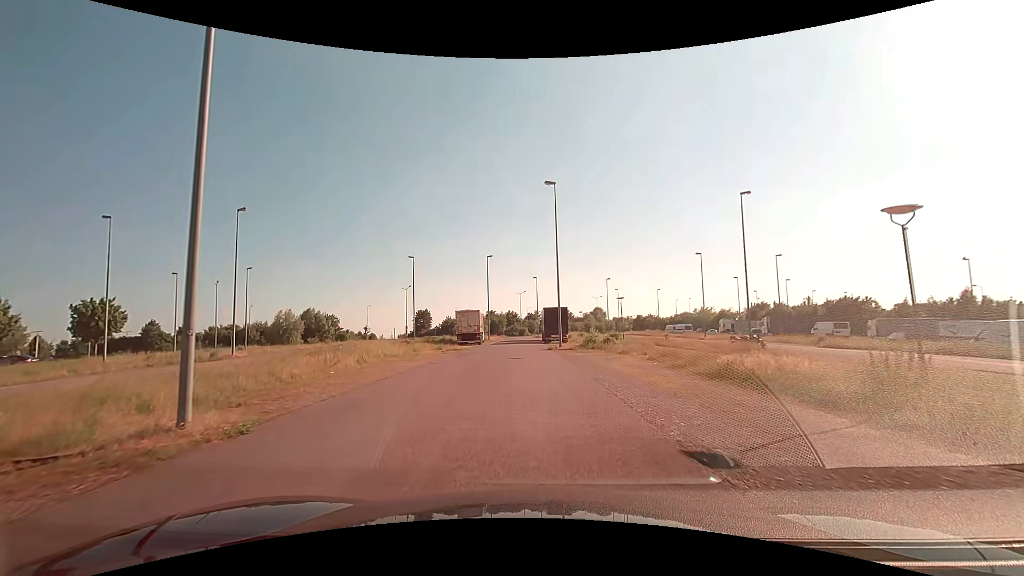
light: Day
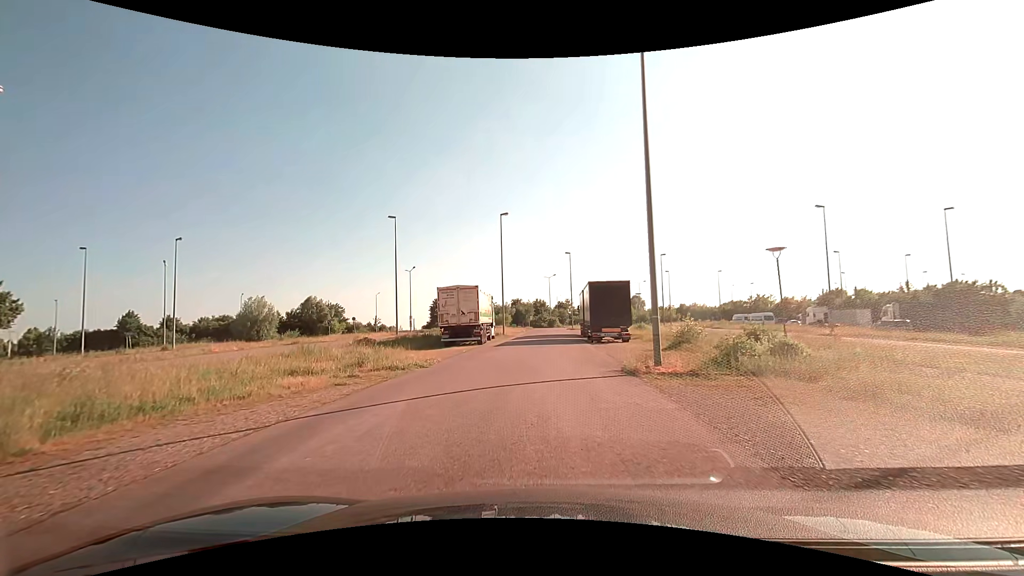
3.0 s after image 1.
(-0.6, +22.0) m; -3°
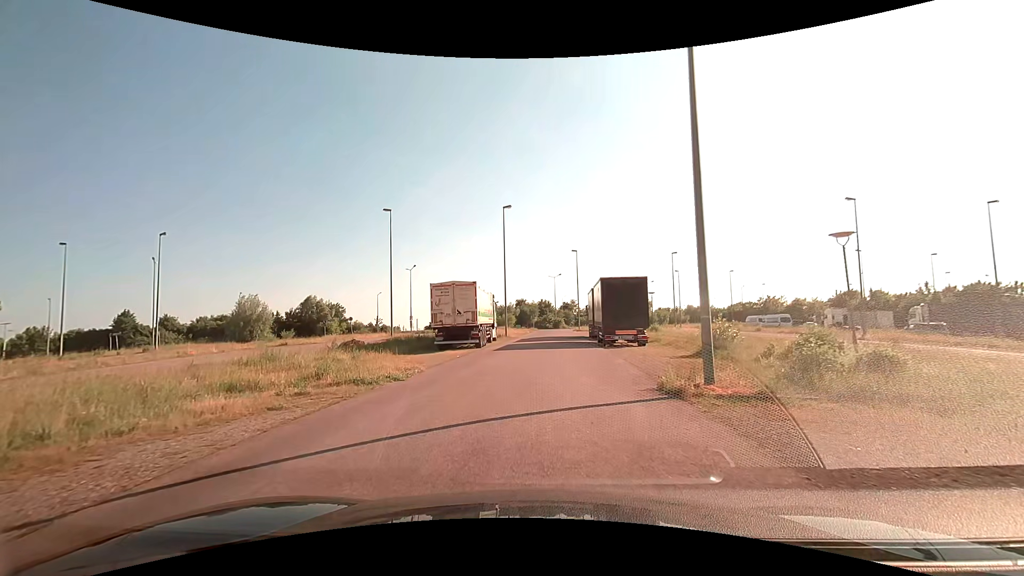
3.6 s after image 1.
(0.0, +3.4) m; -1°
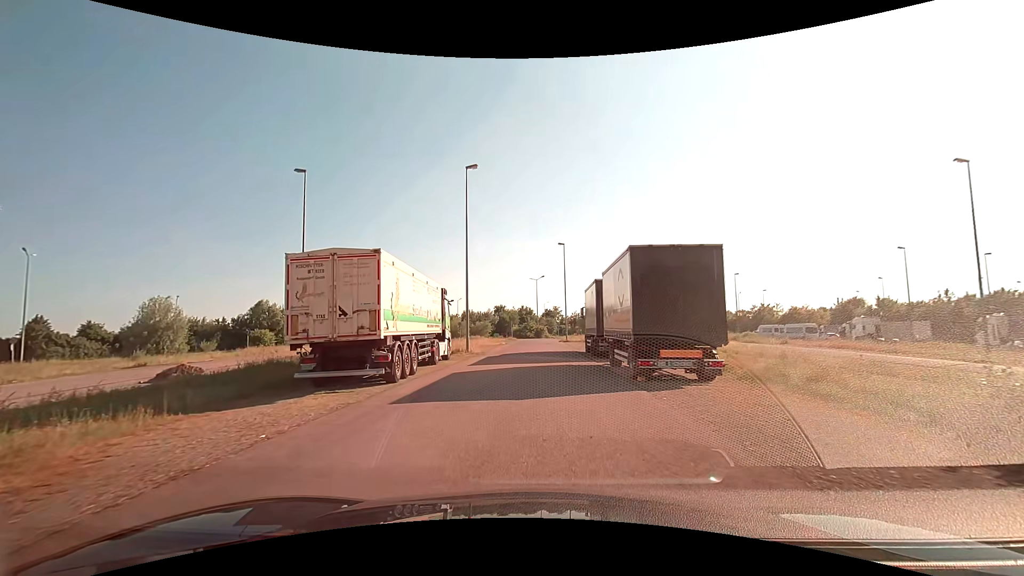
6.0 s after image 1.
(+0.3, +14.3) m; +2°
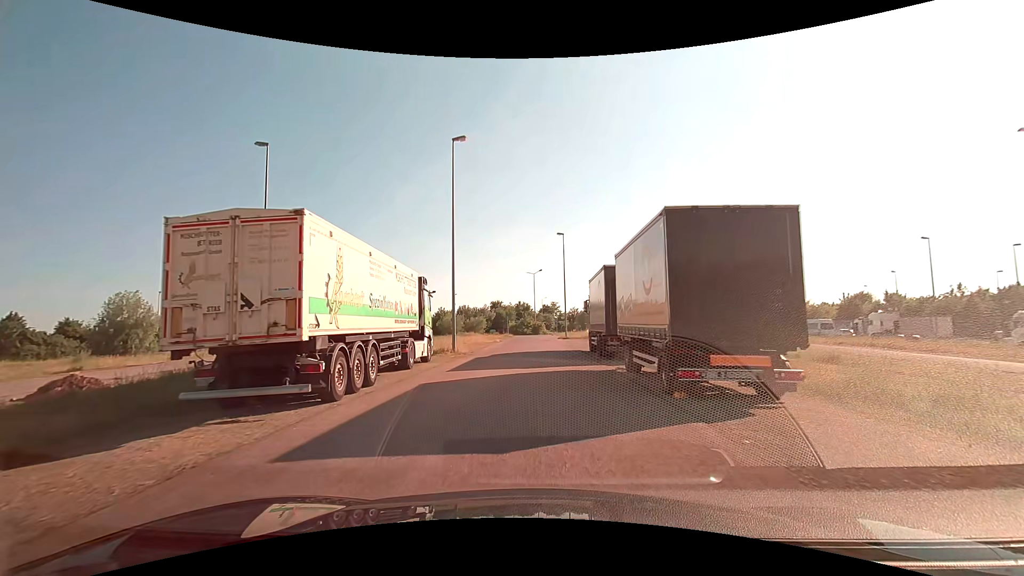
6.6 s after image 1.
(0.0, +4.3) m; 0°
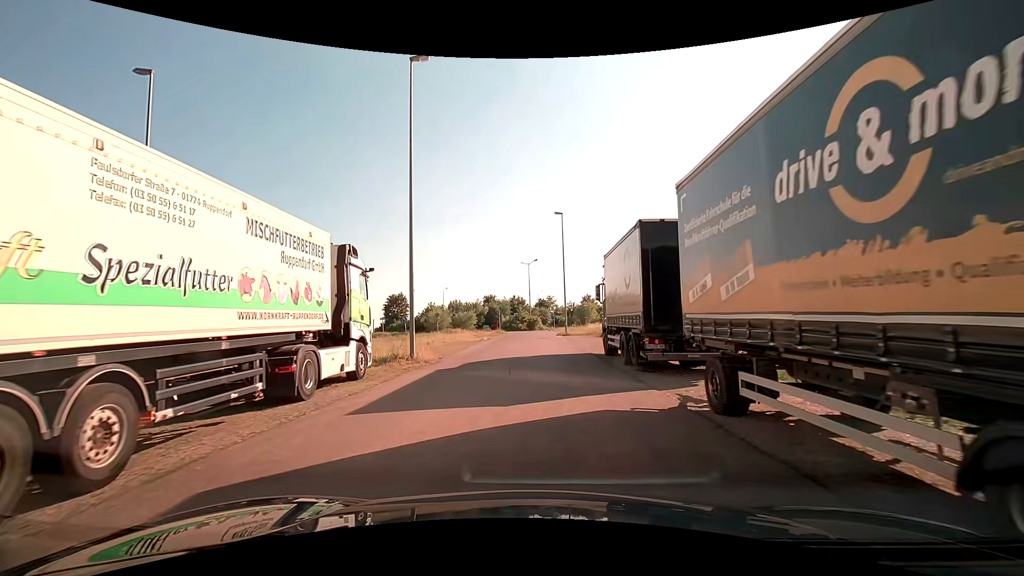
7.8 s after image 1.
(+0.1, +8.1) m; +1°
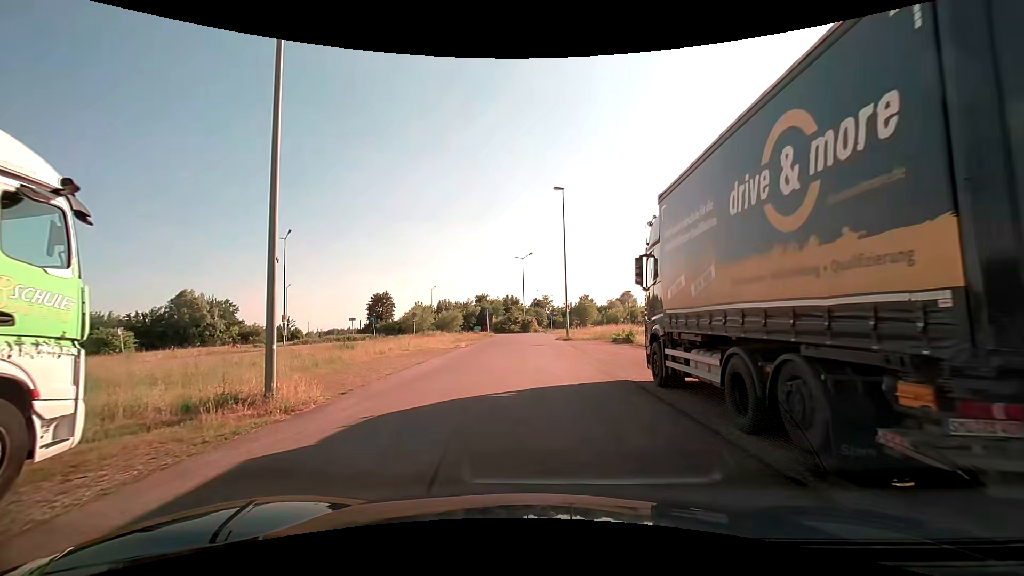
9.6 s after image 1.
(0.0, +9.6) m; +2°
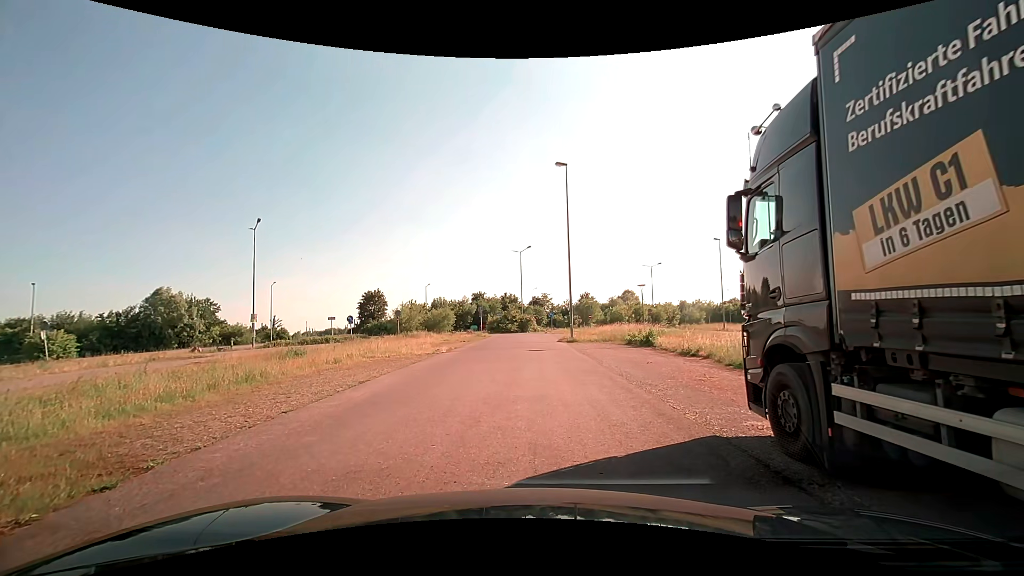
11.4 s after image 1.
(-0.2, +5.6) m; -2°
